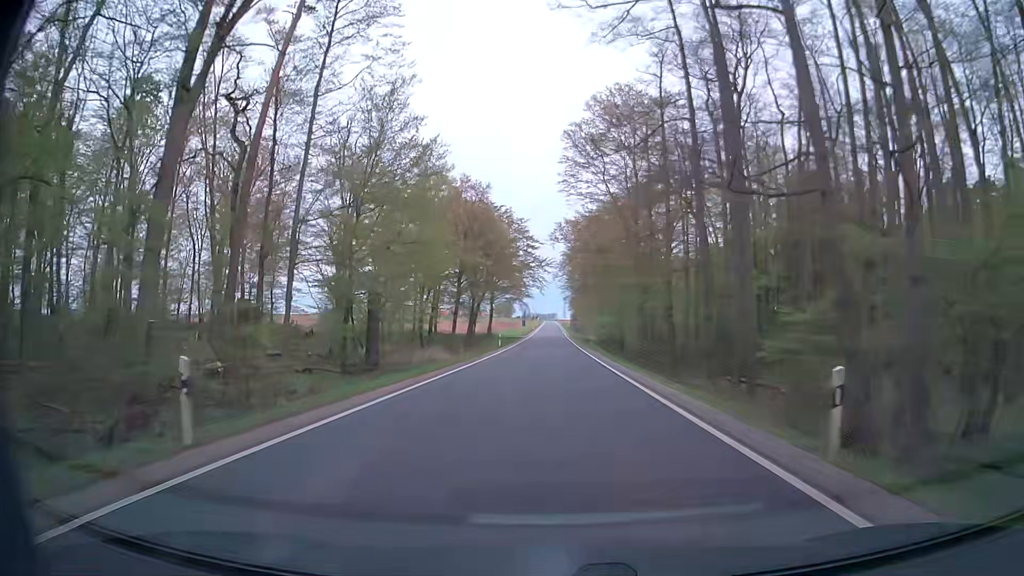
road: secondary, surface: asphalt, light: Day
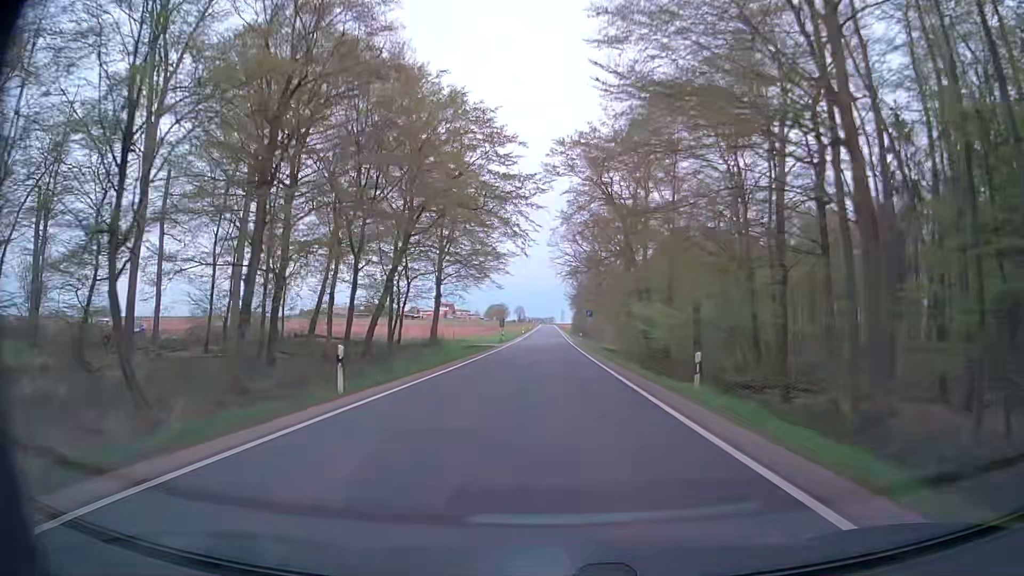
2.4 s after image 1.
(-0.1, +42.9) m; 0°
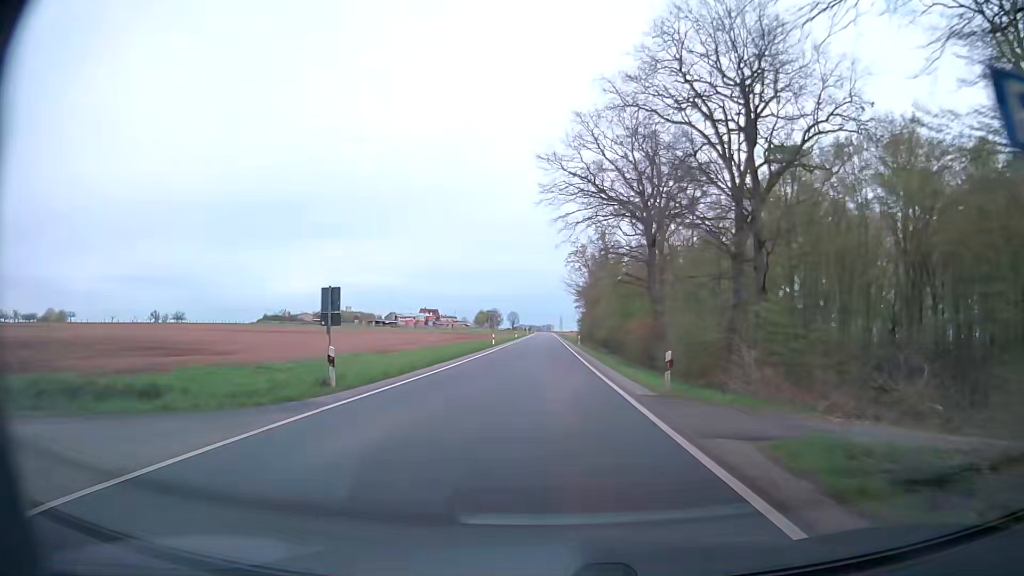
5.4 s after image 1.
(0.0, +53.5) m; 0°
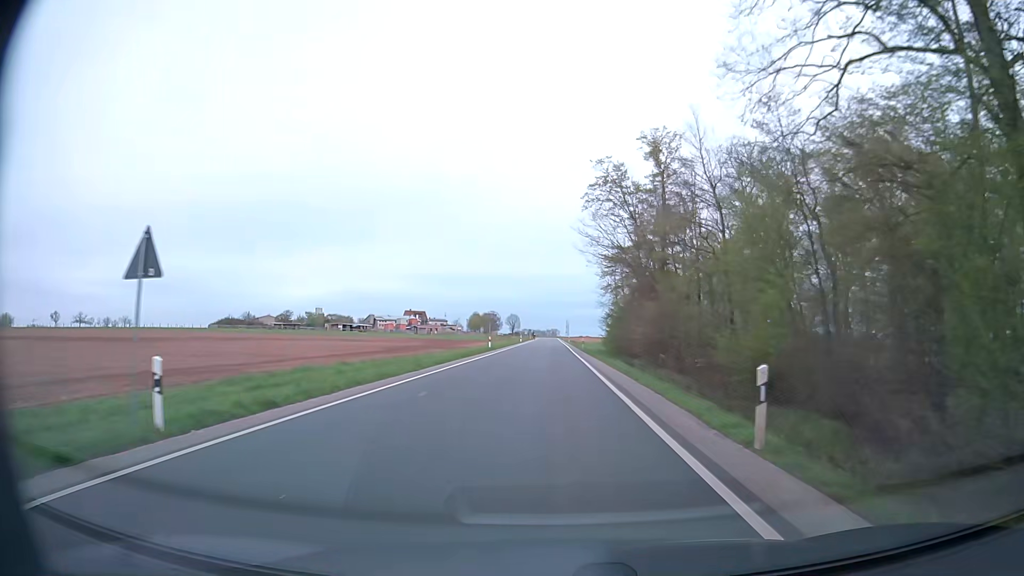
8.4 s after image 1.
(0.0, +53.3) m; 0°
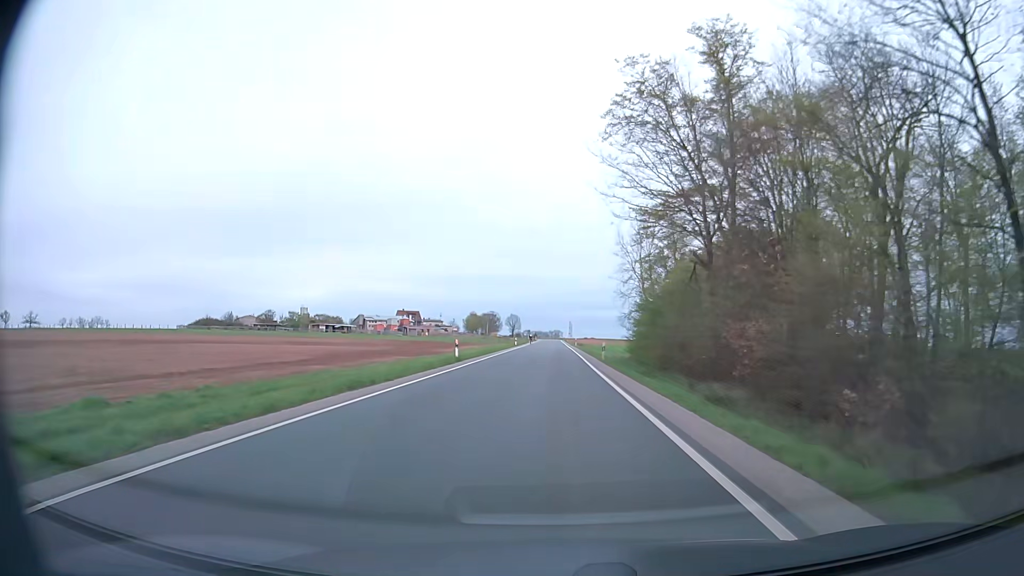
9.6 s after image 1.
(-0.1, +21.3) m; -1°
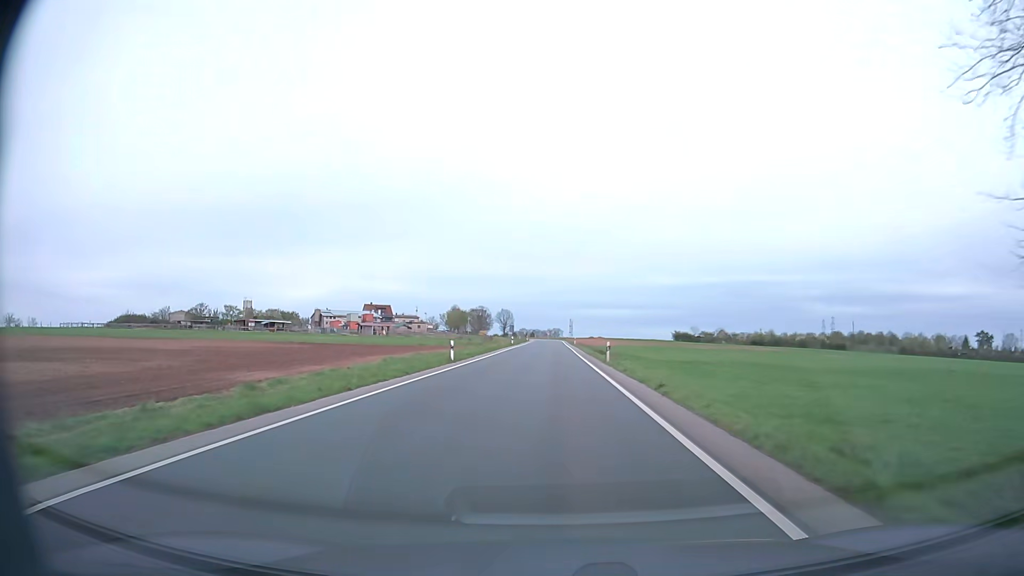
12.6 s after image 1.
(+0.2, +53.5) m; 0°
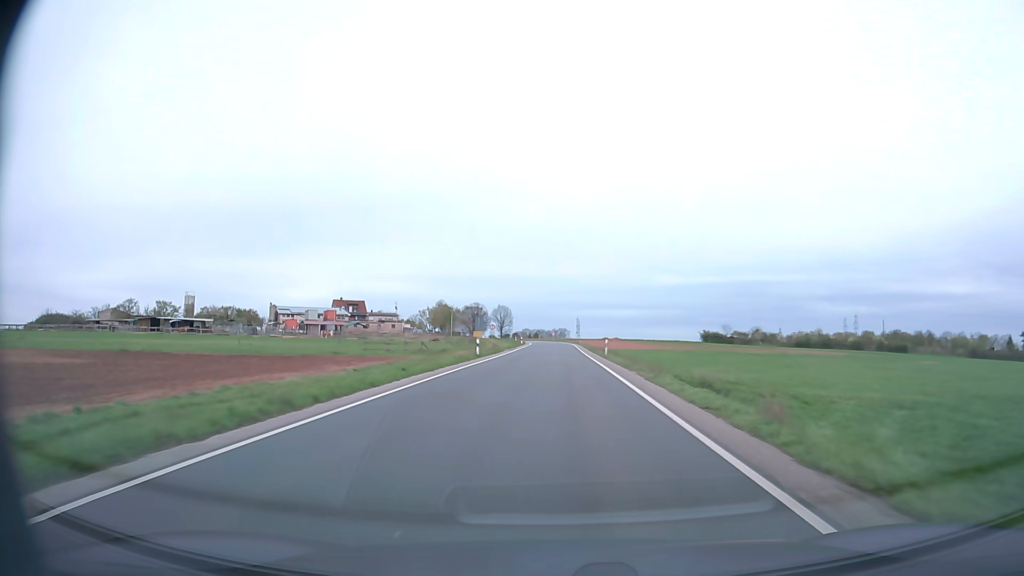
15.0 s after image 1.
(-0.2, +43.0) m; 0°
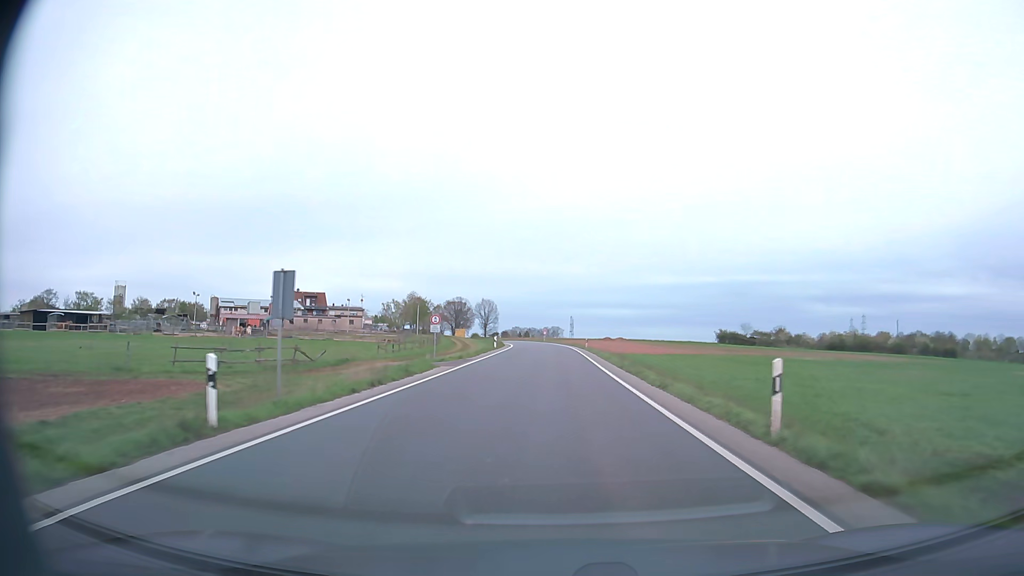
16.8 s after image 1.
(0.0, +32.2) m; +1°
(0, +10) (0, +20) (0, +30) (0, +40) (0, +50) (0, +60) (0, +70) (-1, +80) (-2, +90) (-3, +100) m
